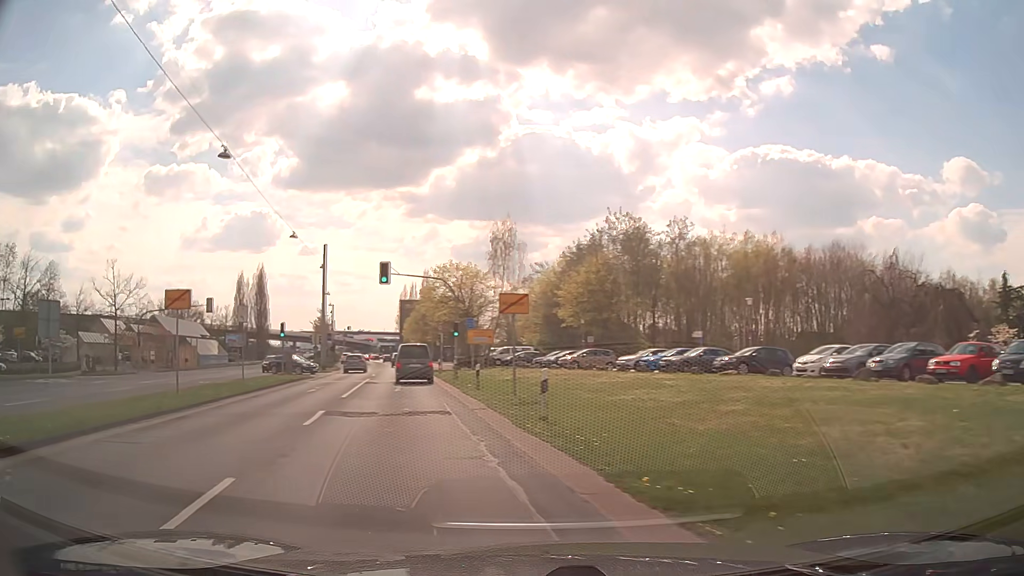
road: primary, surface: asphalt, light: Day
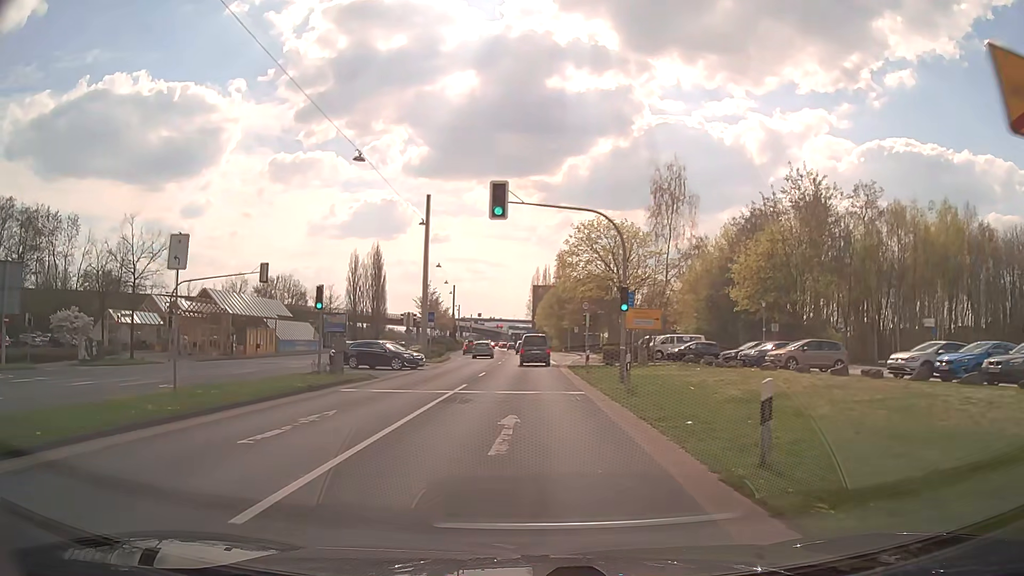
(-2.6, +17.6) m; -12°
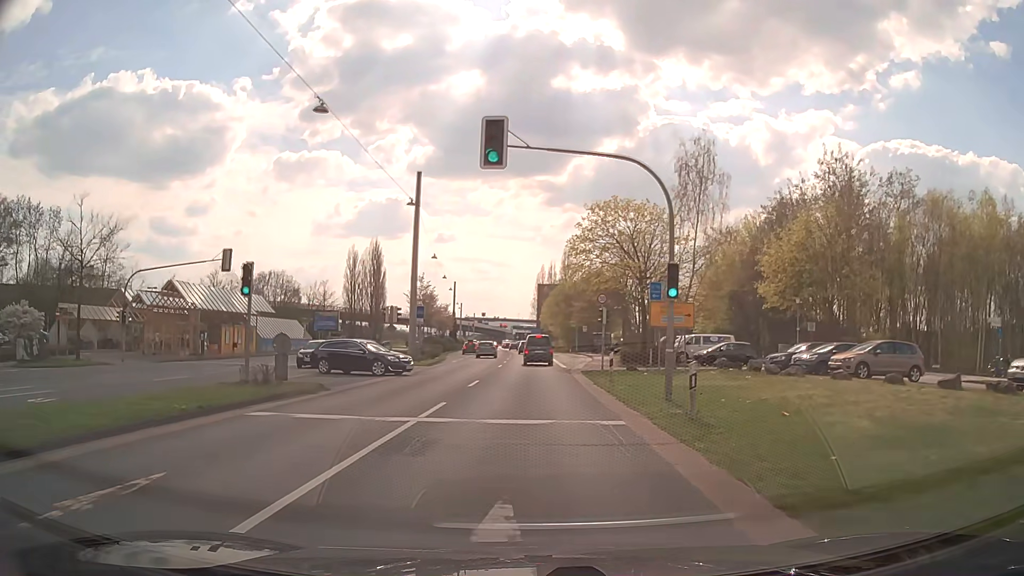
(0.0, +6.9) m; 0°
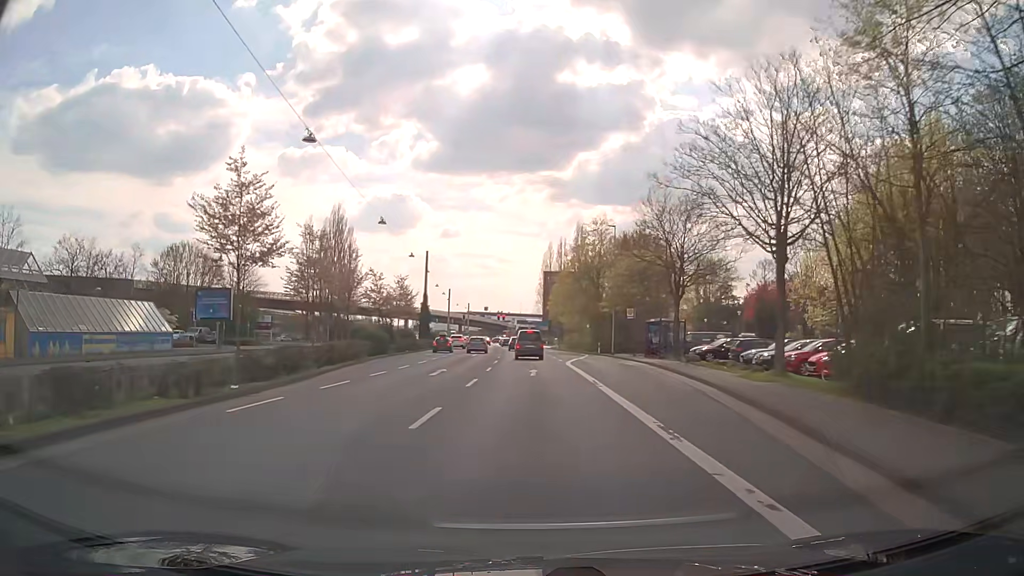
(0.0, +36.9) m; -1°
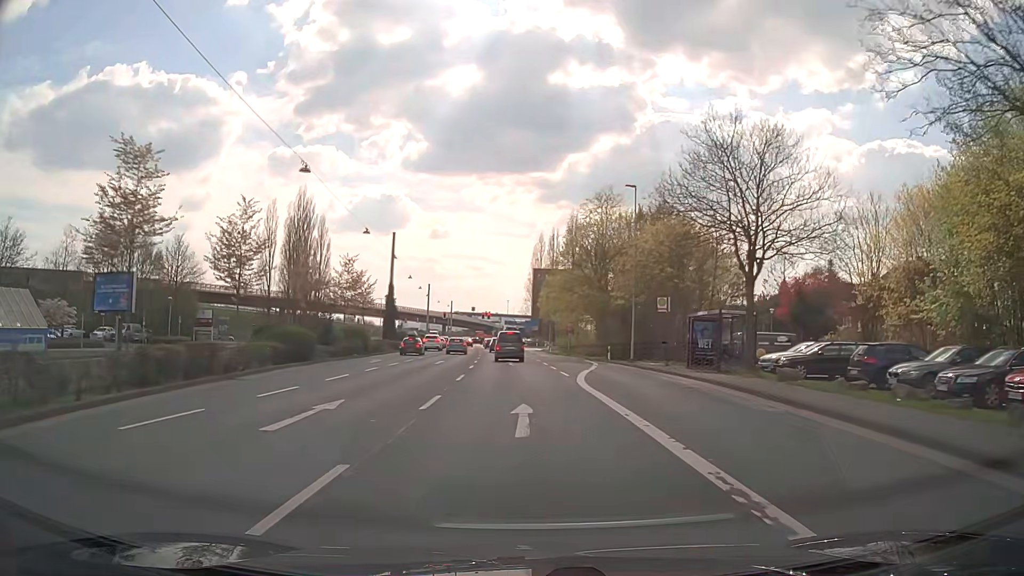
(0.0, +15.1) m; +1°
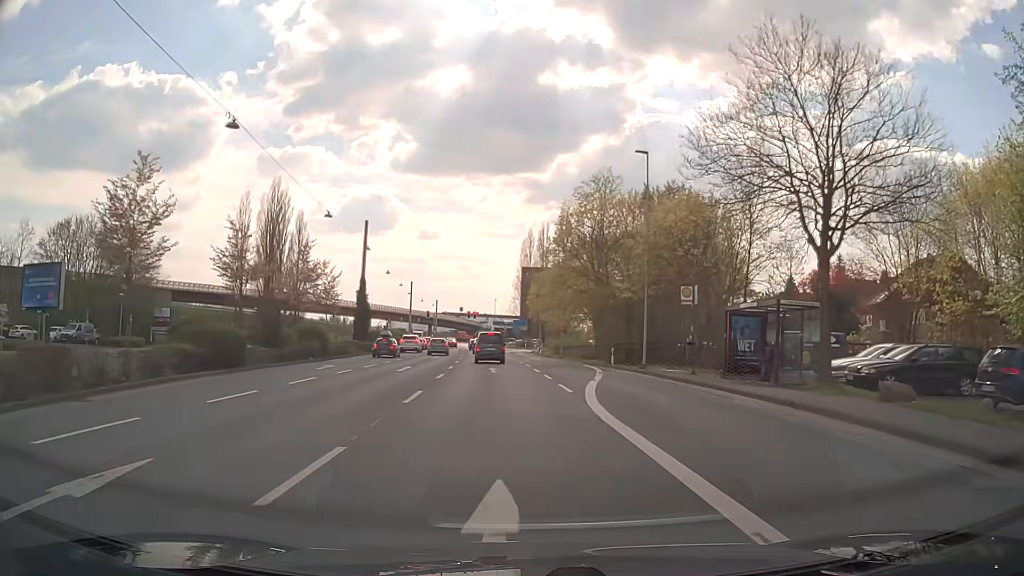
(0.0, +7.6) m; +1°
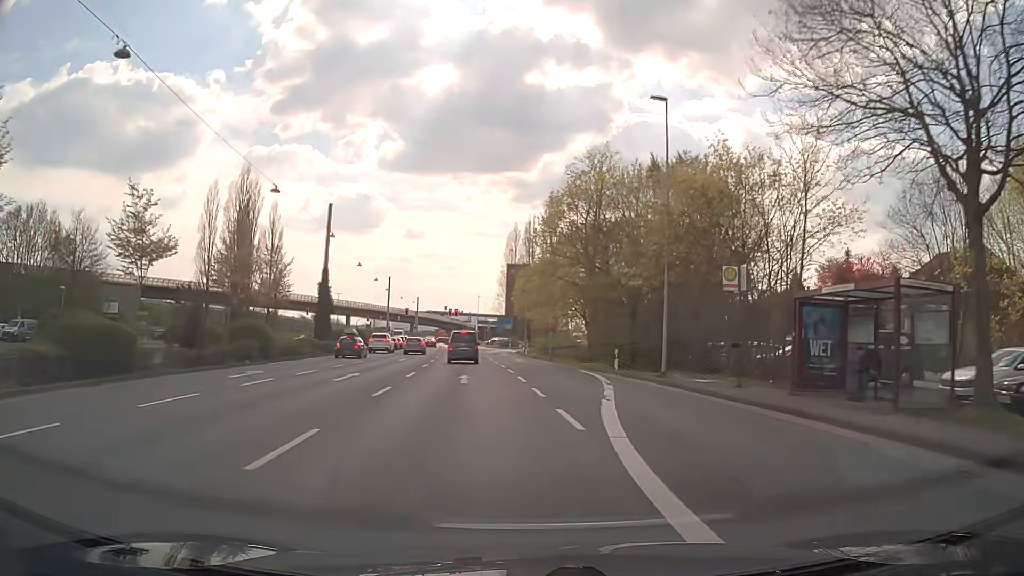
(+0.1, +7.6) m; +1°
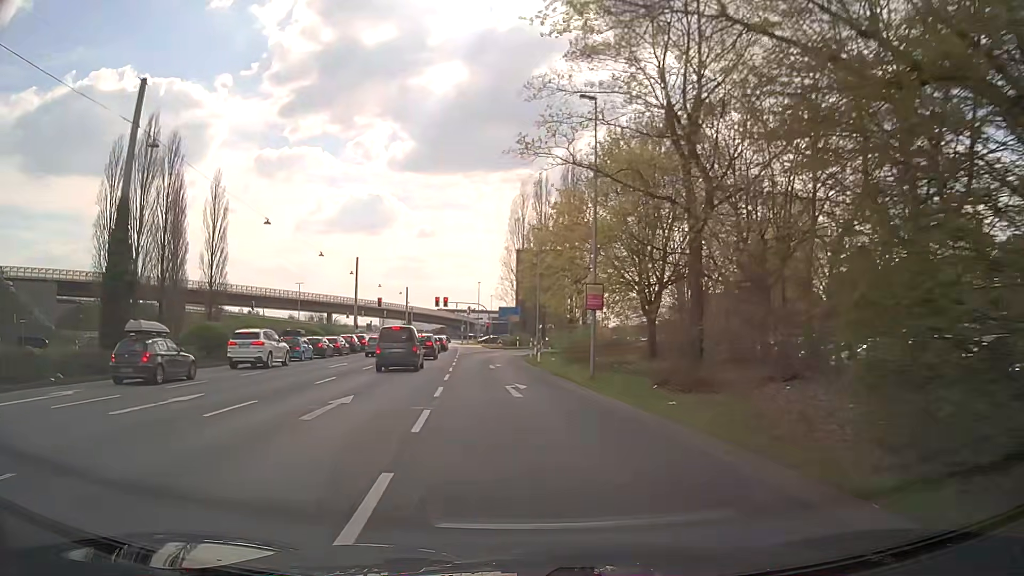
(+0.3, +30.4) m; 0°
